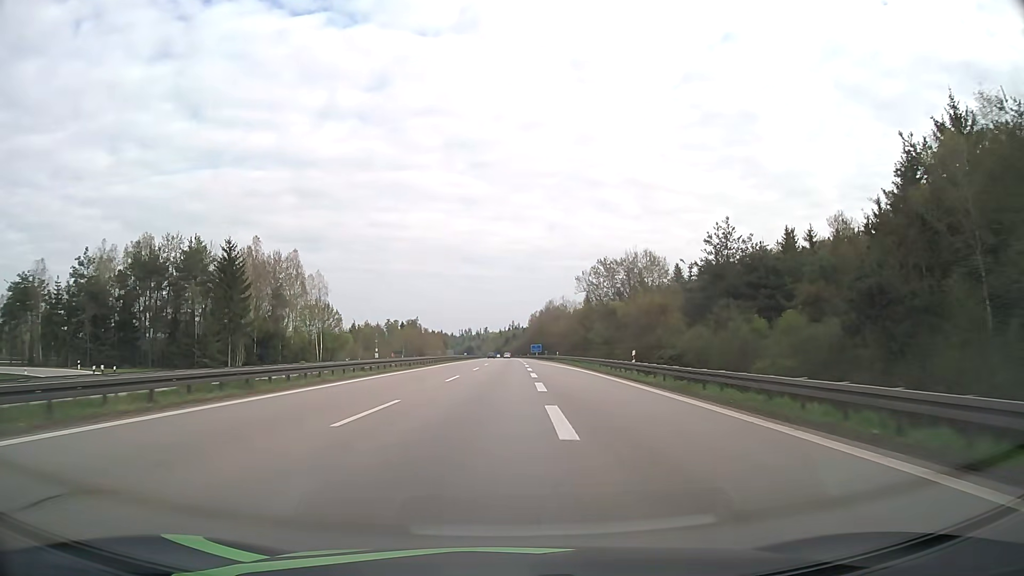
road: motorway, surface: asphalt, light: Day
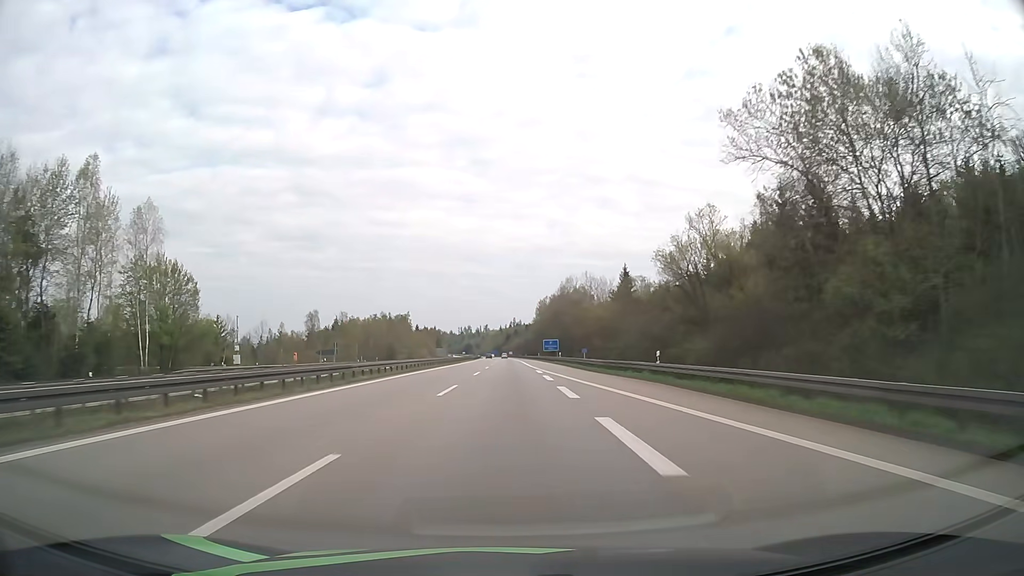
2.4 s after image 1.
(0.0, +63.5) m; 0°
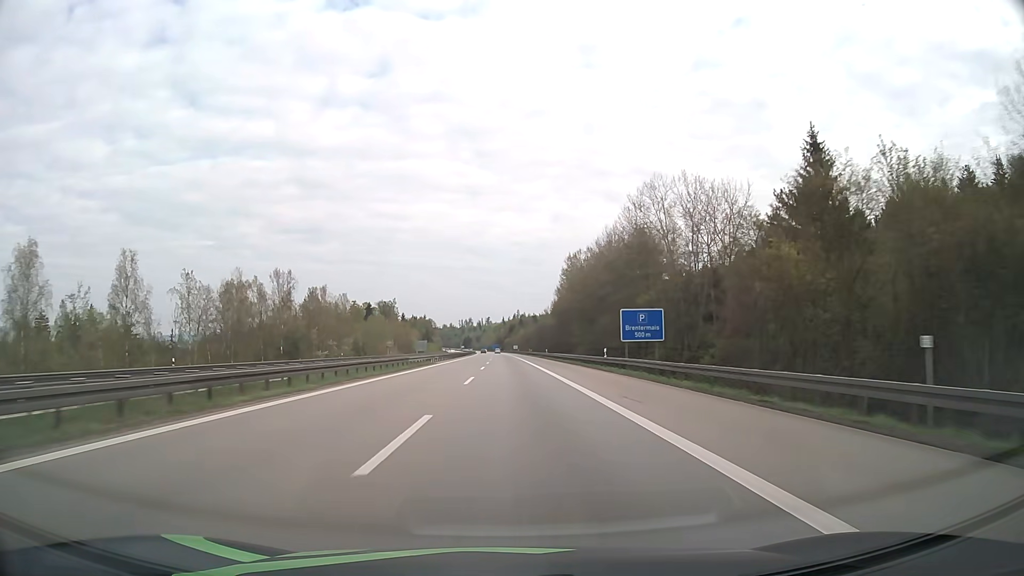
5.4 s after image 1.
(-0.2, +85.4) m; 0°
(0, +10) (0, +20) (0, +30) (0, +40) (0, +50) (0, +60) (0, +70) (0, +80) (0, +90) (-1, +100) m
